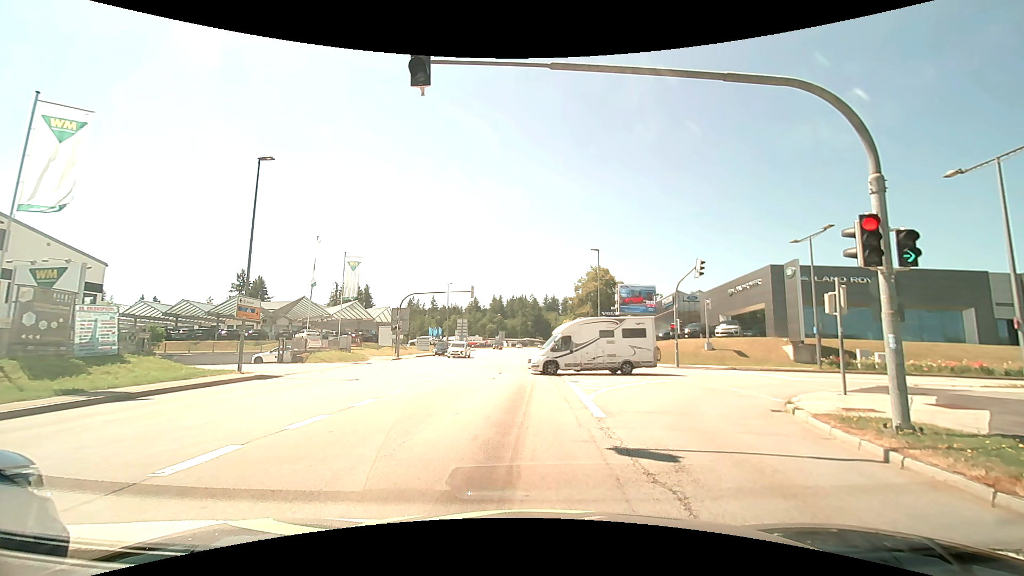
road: tertiary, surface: asphalt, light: Day
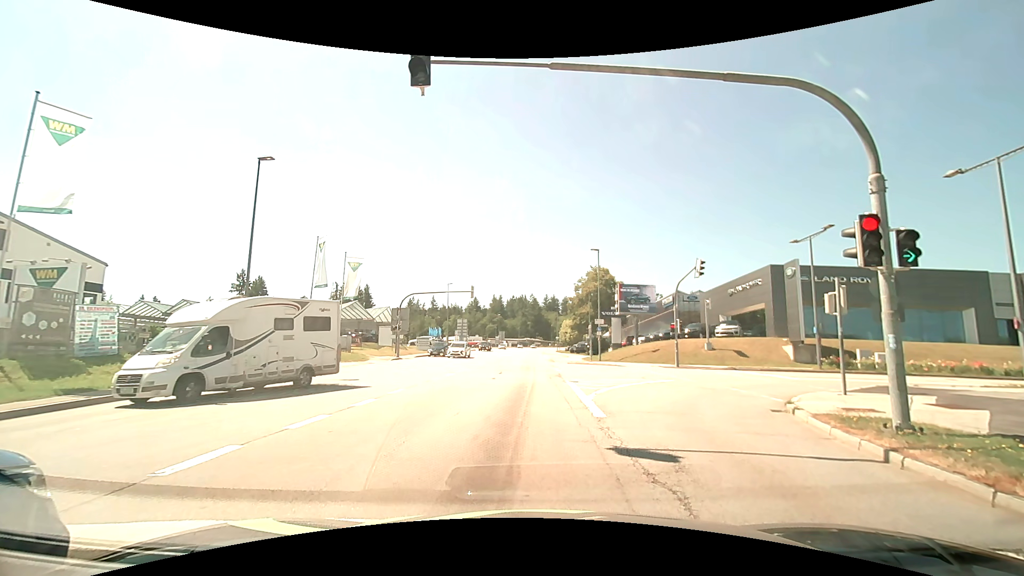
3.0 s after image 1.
(0.0, 0.0) m; 0°
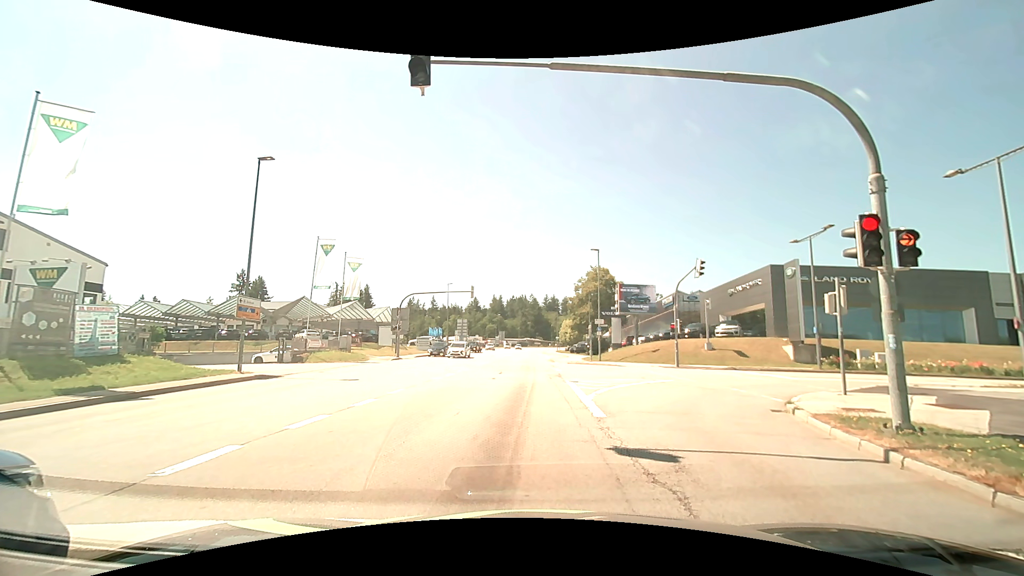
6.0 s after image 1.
(0.0, 0.0) m; 0°
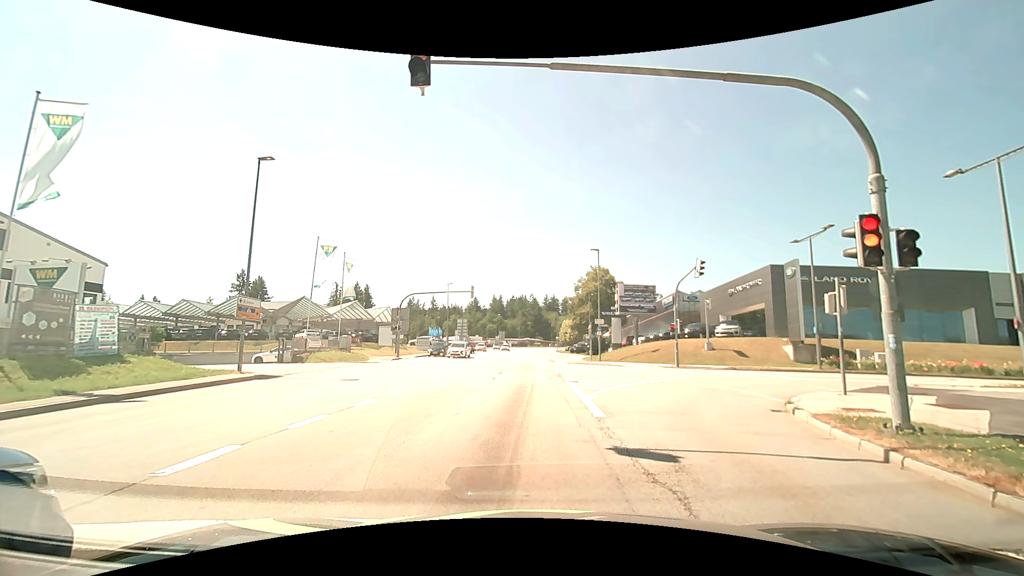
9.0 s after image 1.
(0.0, 0.0) m; 0°
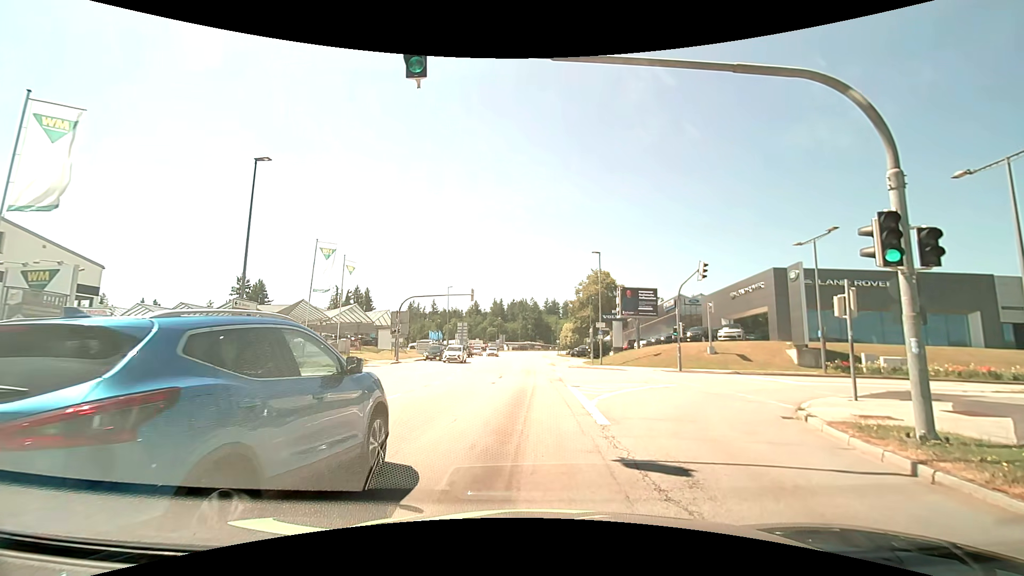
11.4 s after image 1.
(0.0, +0.5) m; 0°
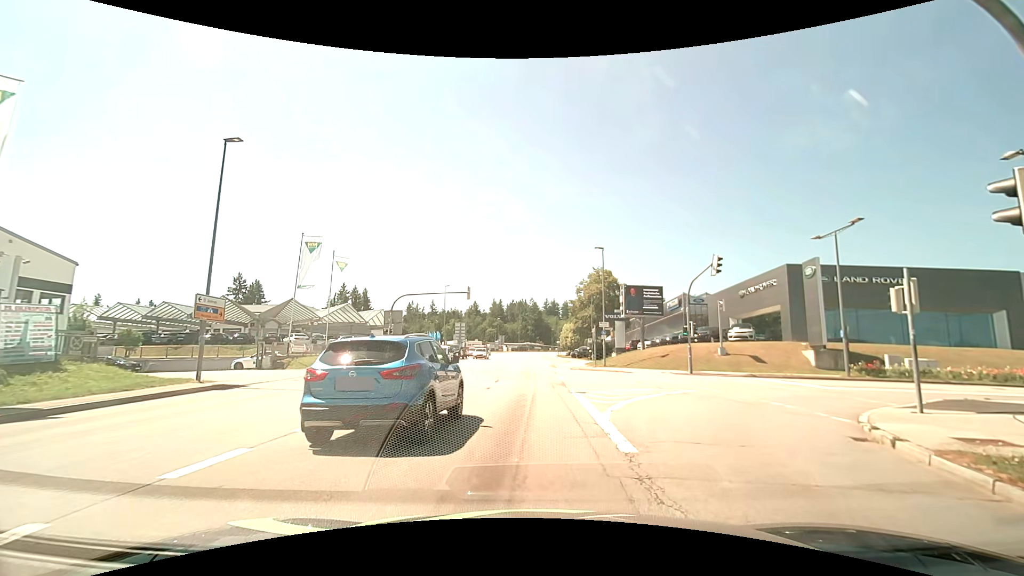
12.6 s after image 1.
(0.0, +2.6) m; -1°
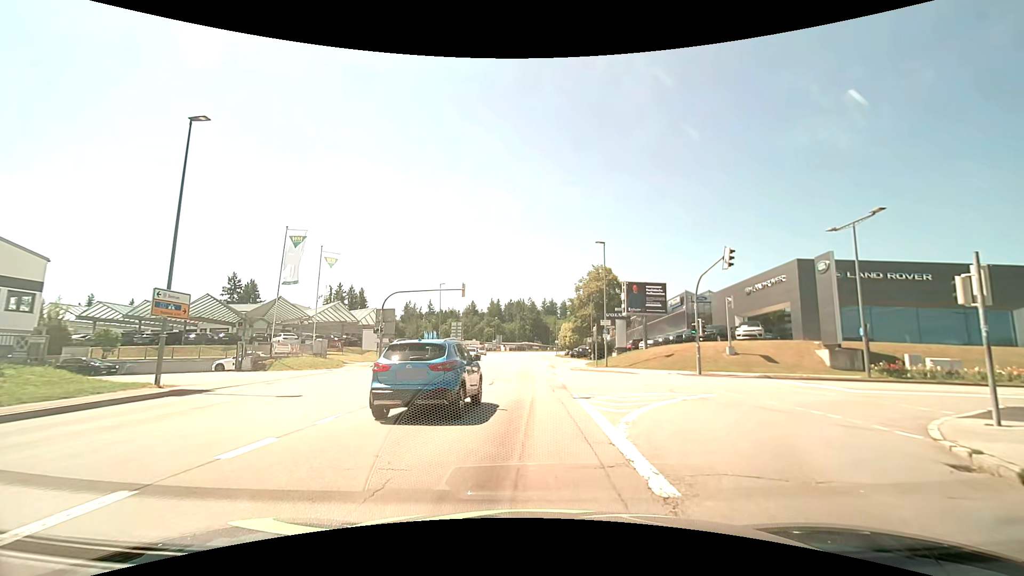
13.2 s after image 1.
(0.0, +2.2) m; +1°
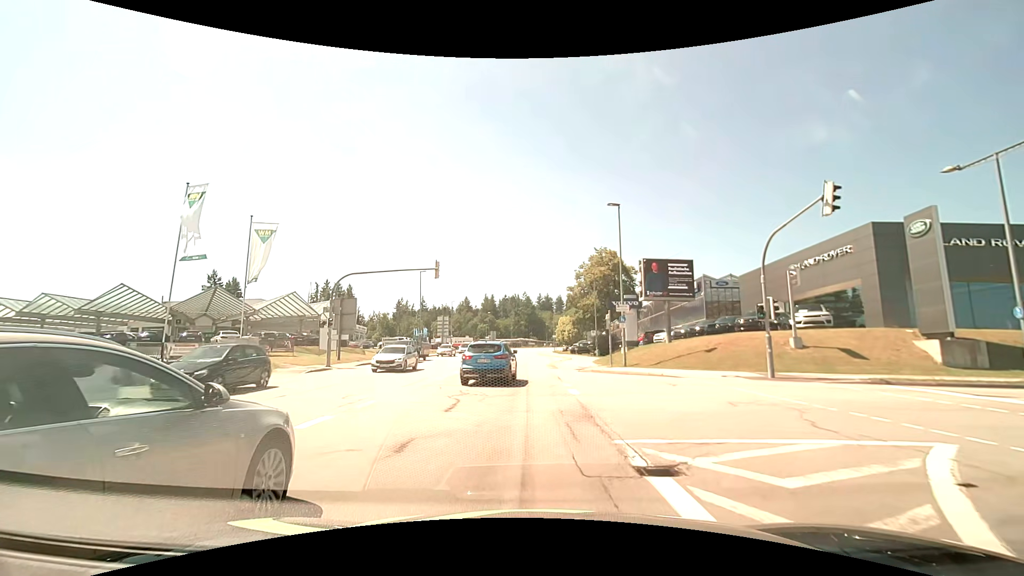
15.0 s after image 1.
(0.0, +9.9) m; 0°
